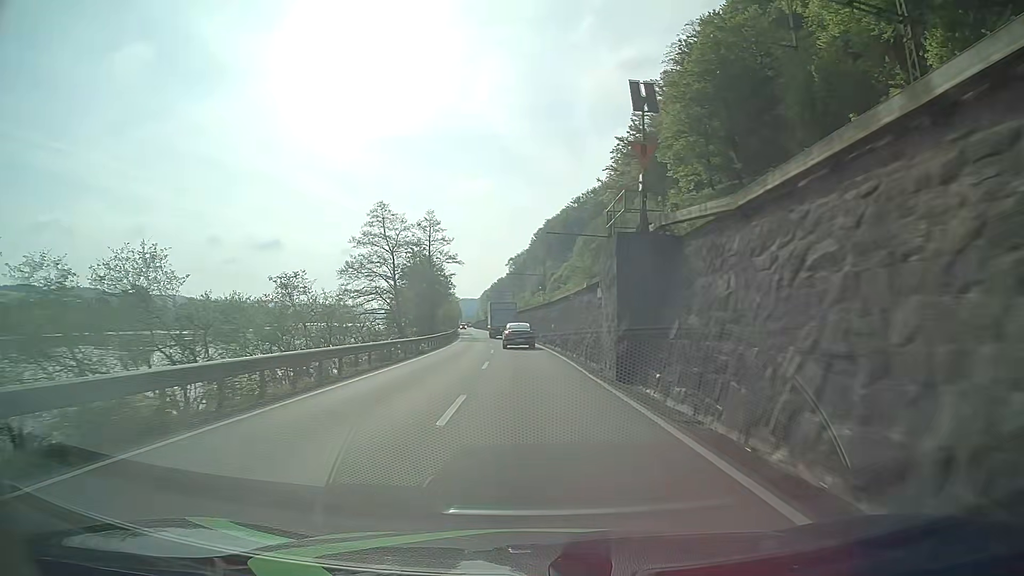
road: primary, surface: asphalt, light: Day
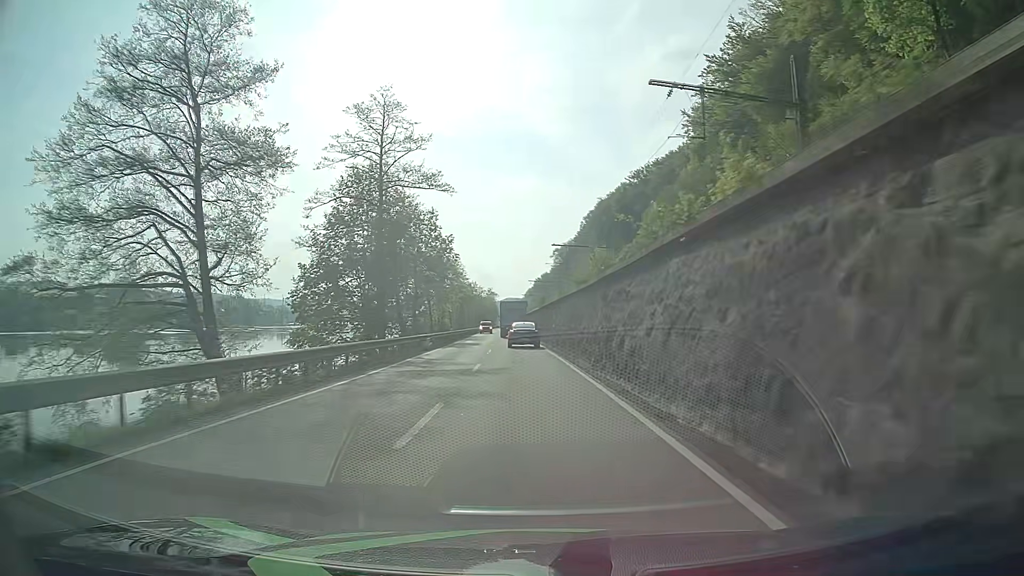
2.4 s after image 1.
(-1.6, +49.7) m; -4°
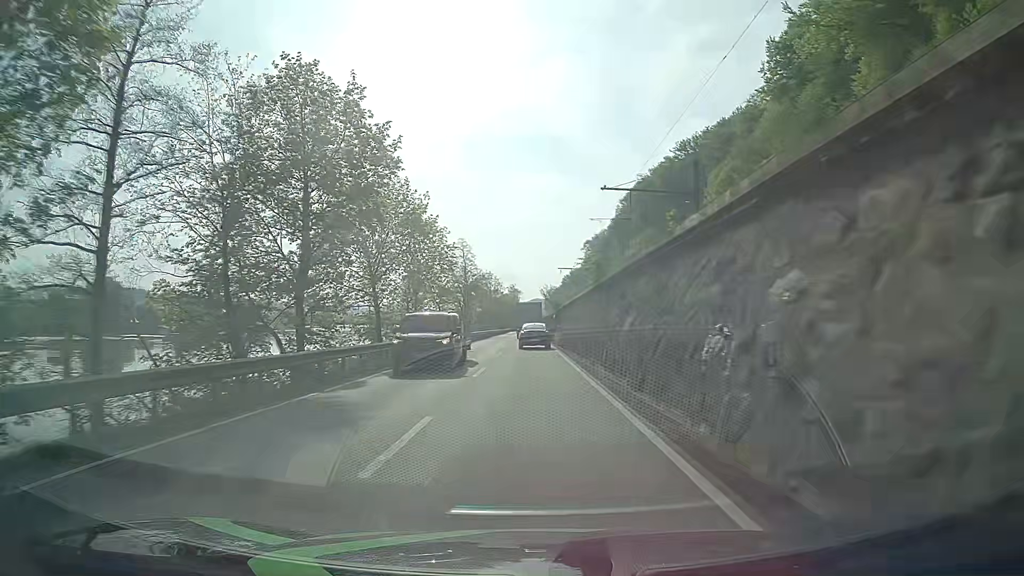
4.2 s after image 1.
(-0.8, +37.4) m; -2°
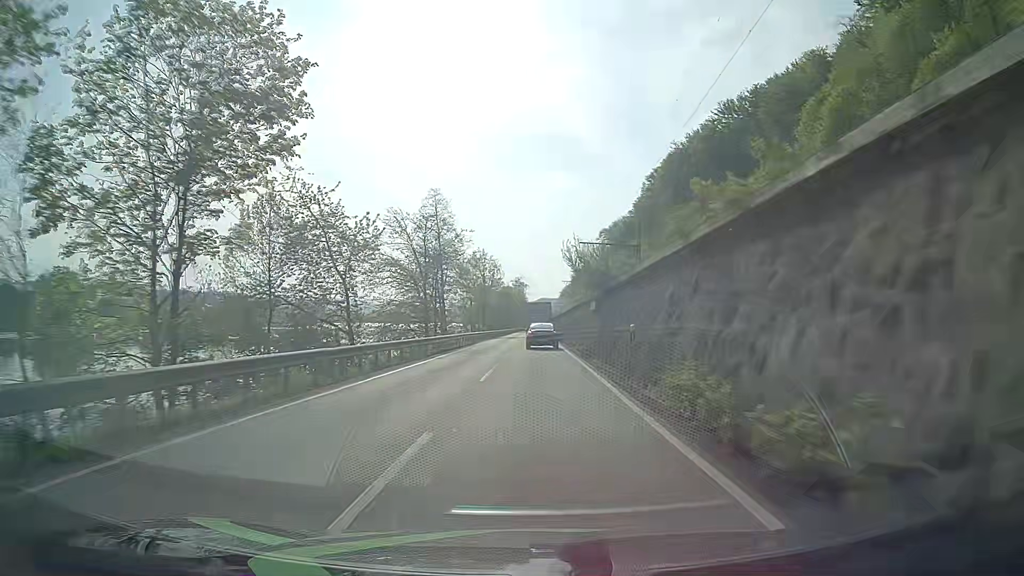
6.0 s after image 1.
(-0.7, +37.5) m; -1°
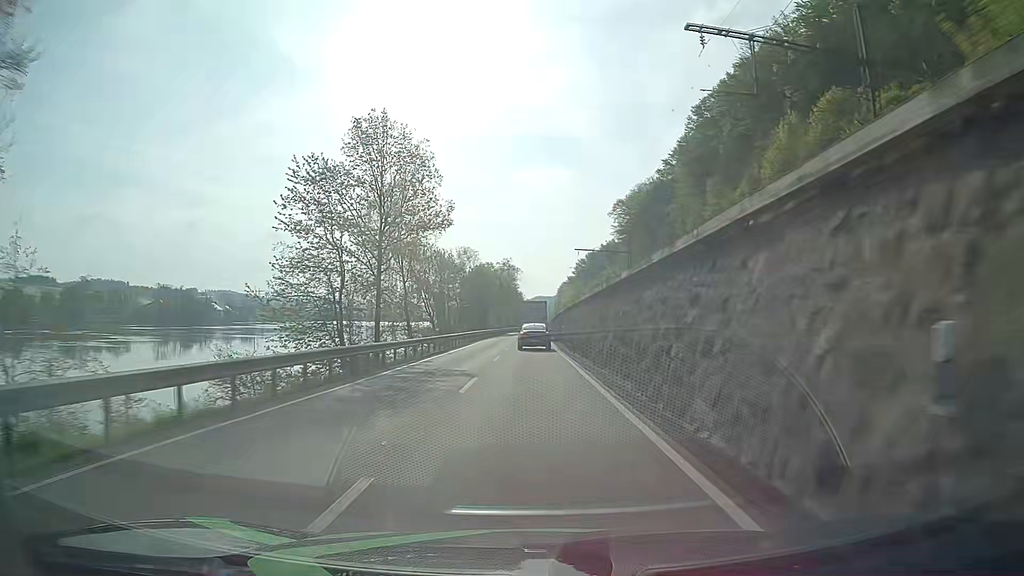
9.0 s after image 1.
(+0.5, +62.4) m; +1°
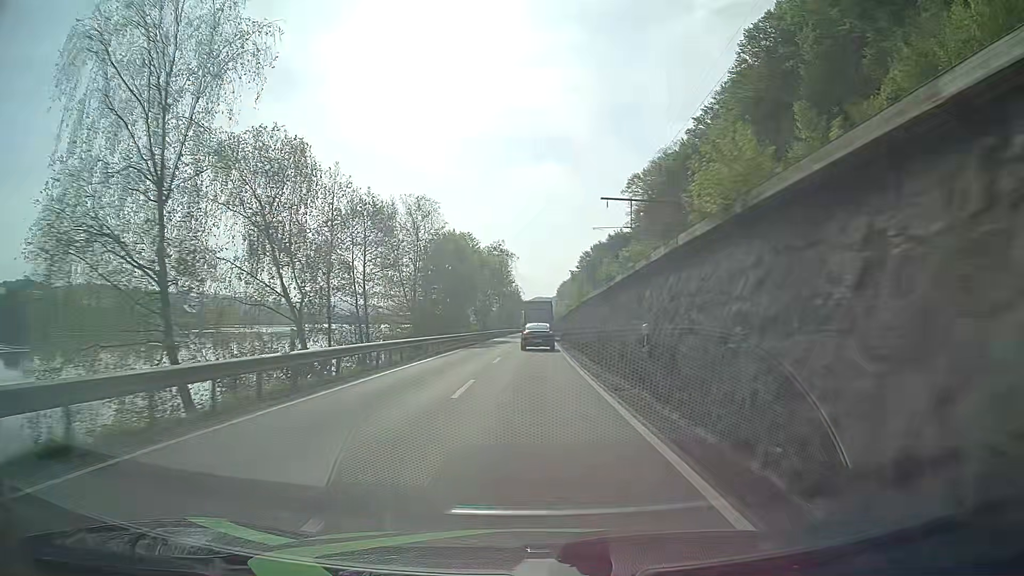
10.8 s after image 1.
(0.0, +37.1) m; 0°
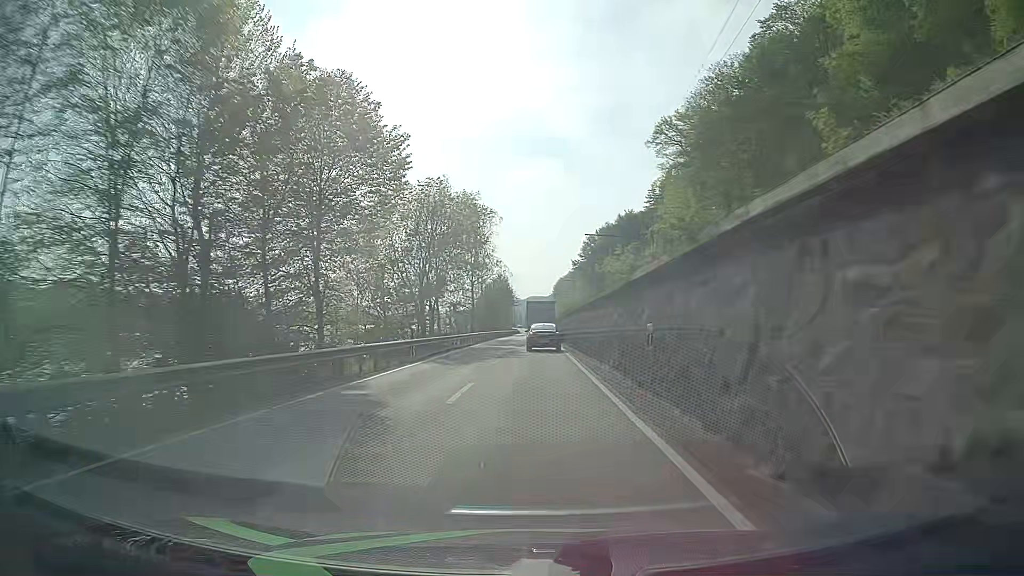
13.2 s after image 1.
(+0.5, +48.6) m; +1°
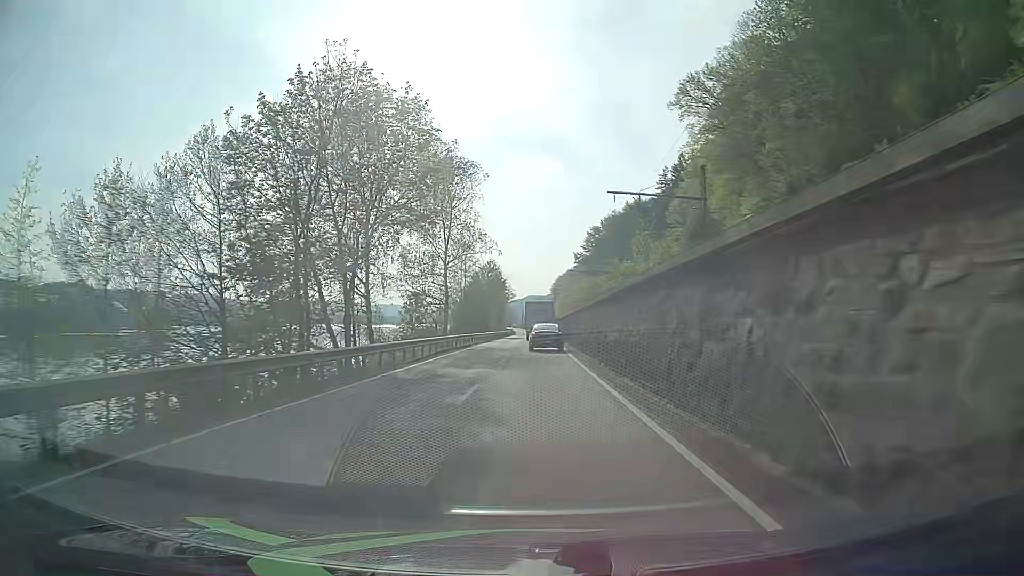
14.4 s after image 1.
(0.0, +24.0) m; 0°
(0, +10) (0, +20) (0, +30) (0, +40) (+1, +50) (+1, +60) (+1, +70) (+1, +80) (+1, +90) (+1, +100) m
